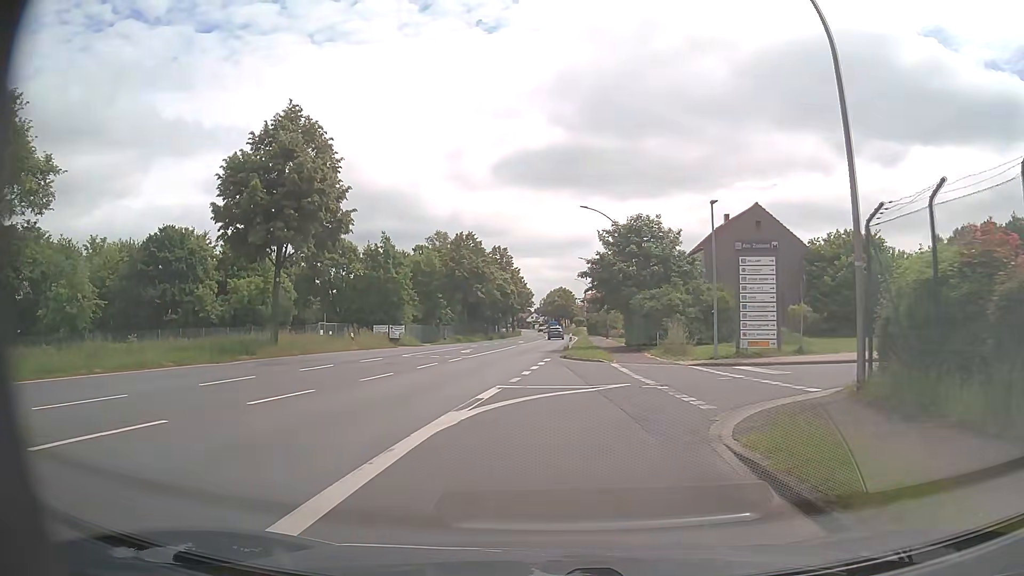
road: primary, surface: asphalt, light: Day
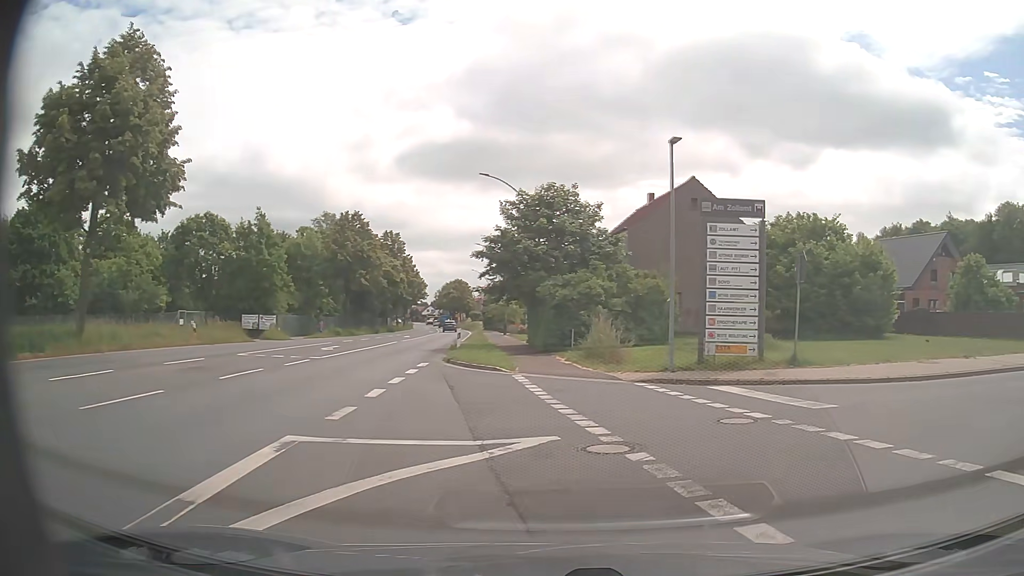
(+0.4, +8.1) m; +6°
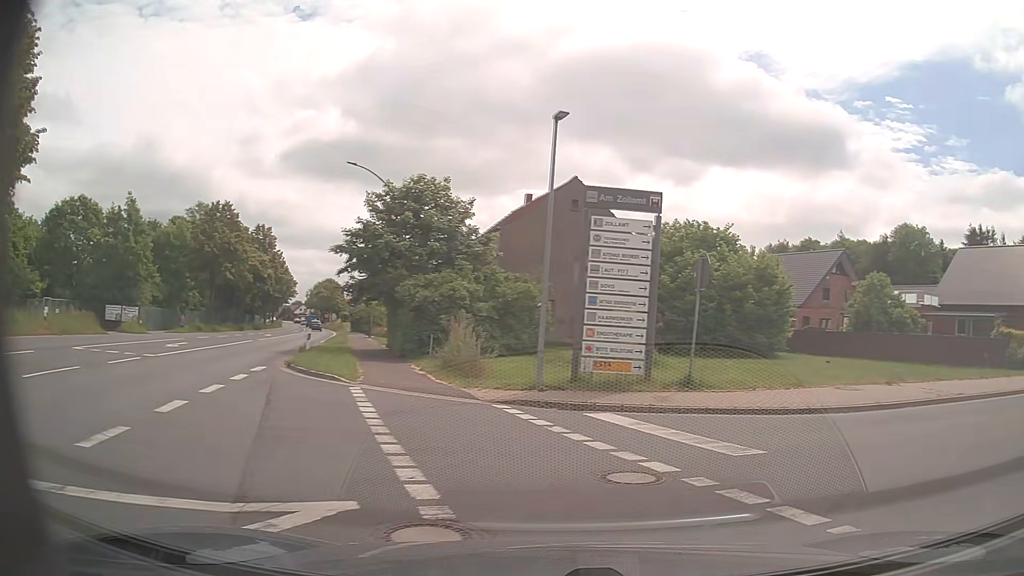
(+0.3, +2.8) m; +11°
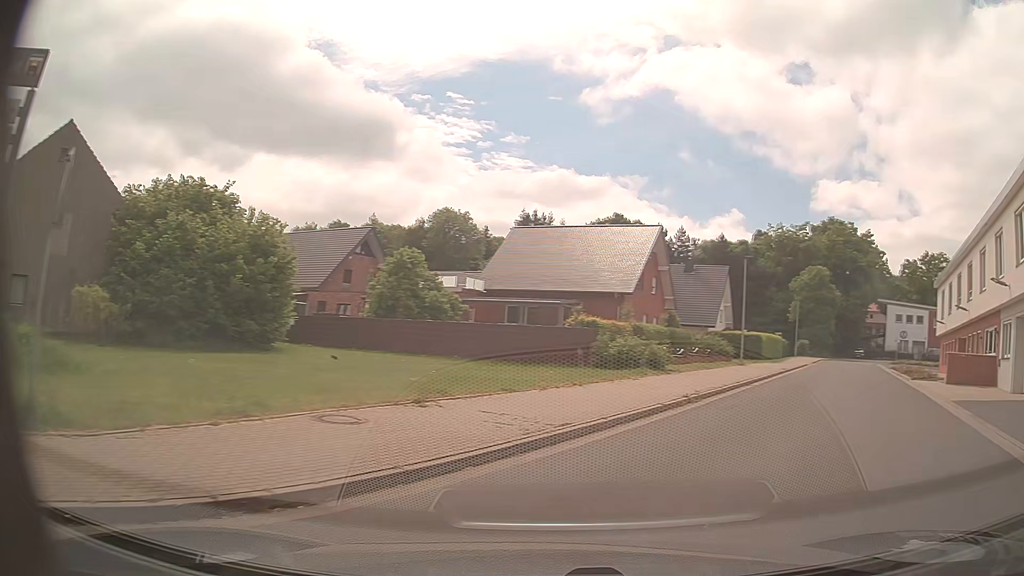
(+3.1, +7.6) m; +42°
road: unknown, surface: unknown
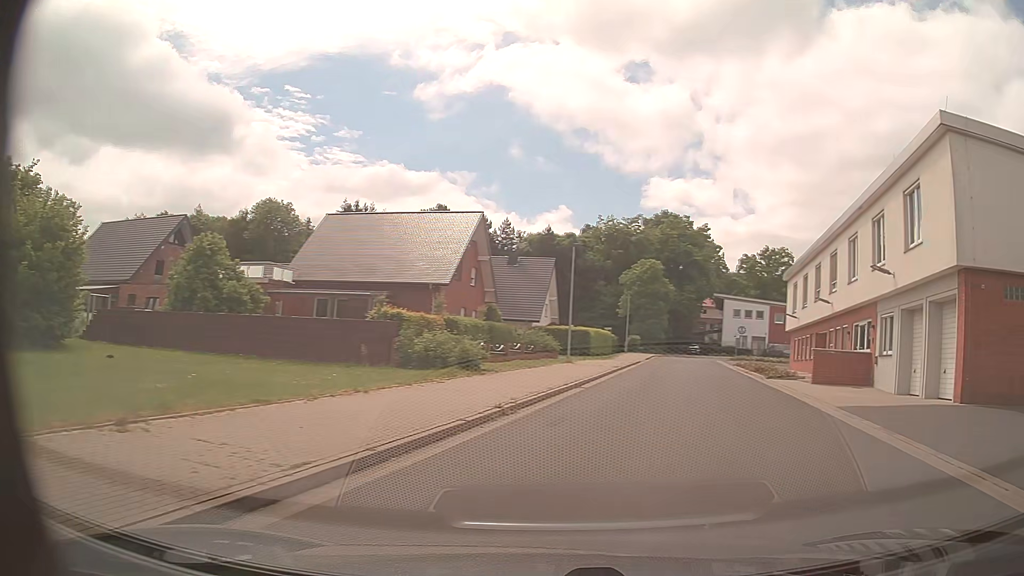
(+0.5, +3.6) m; +16°
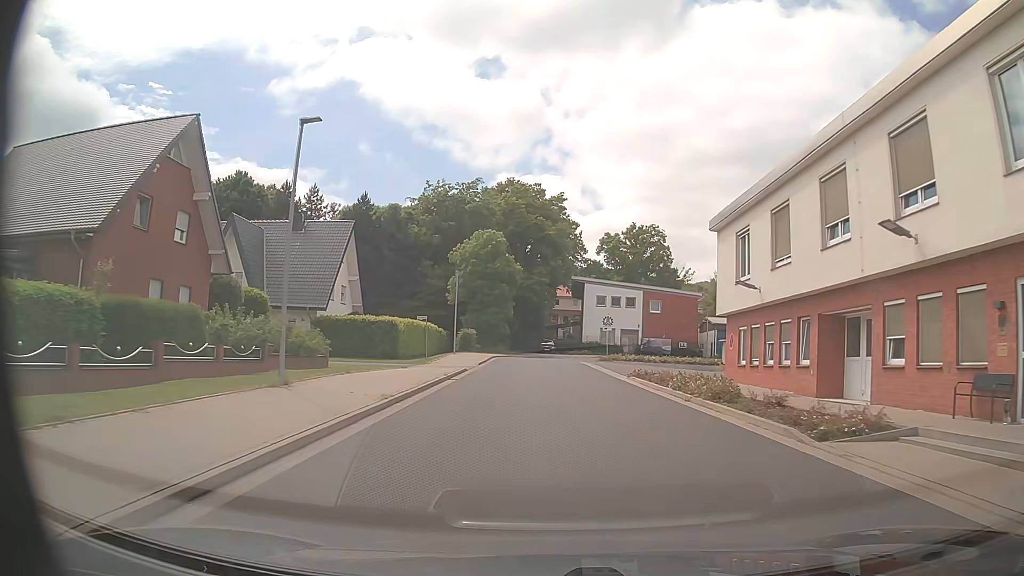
(+3.2, +20.2) m; +13°
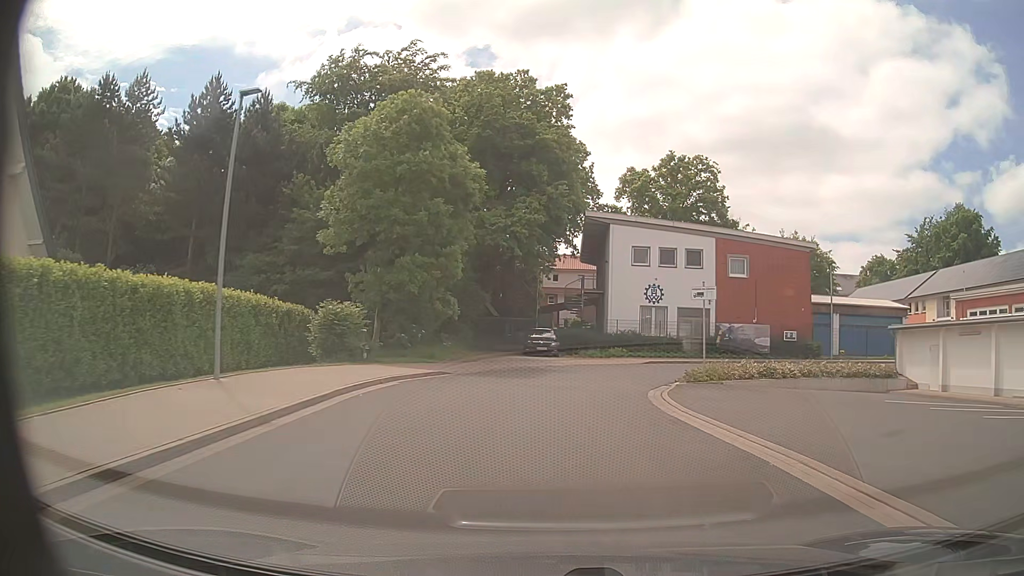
(0.0, +35.5) m; 0°
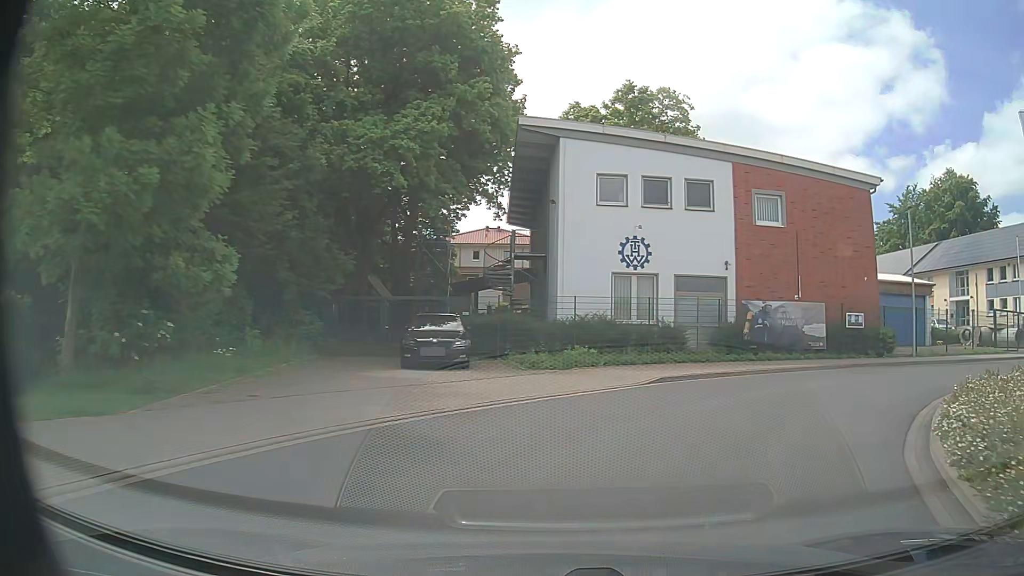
(+0.4, +16.8) m; +6°
